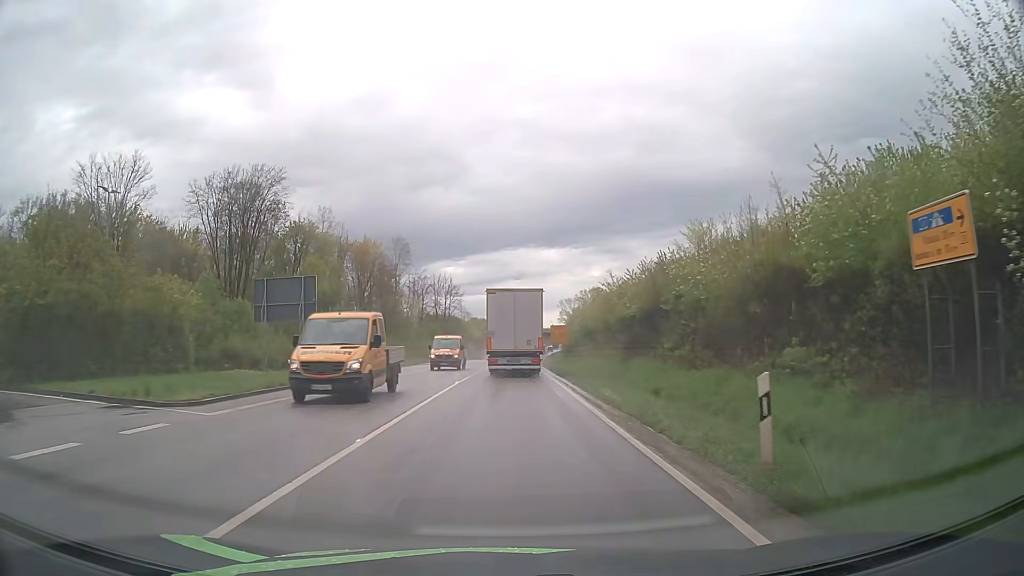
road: primary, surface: asphalt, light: Day
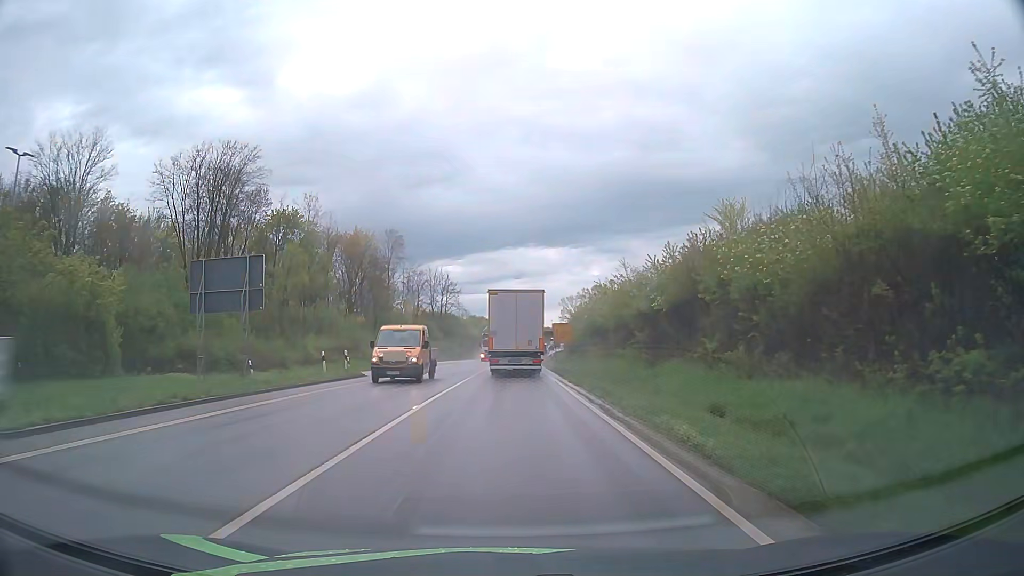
(0.0, +6.9) m; 0°
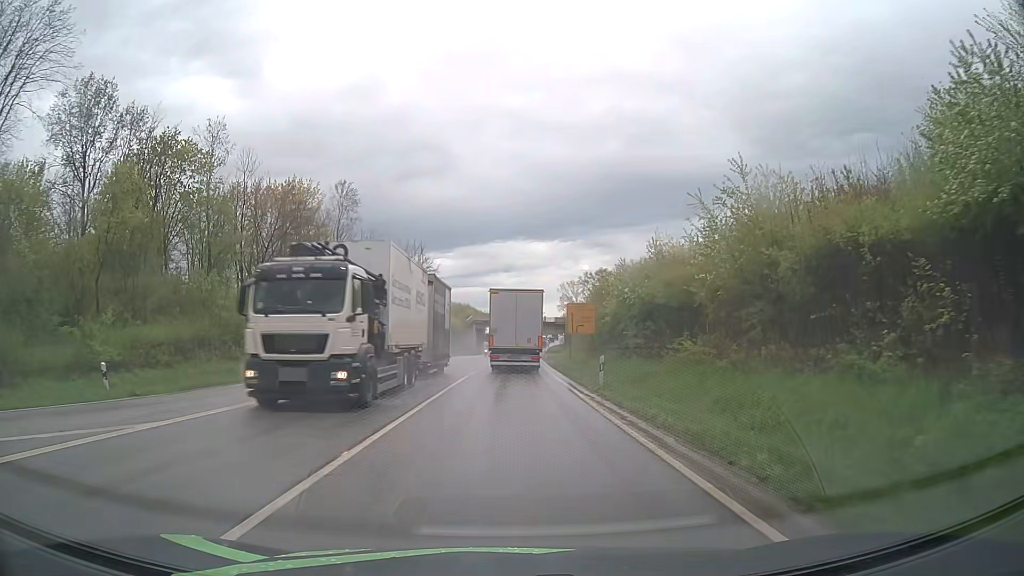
(+0.2, +28.9) m; +1°
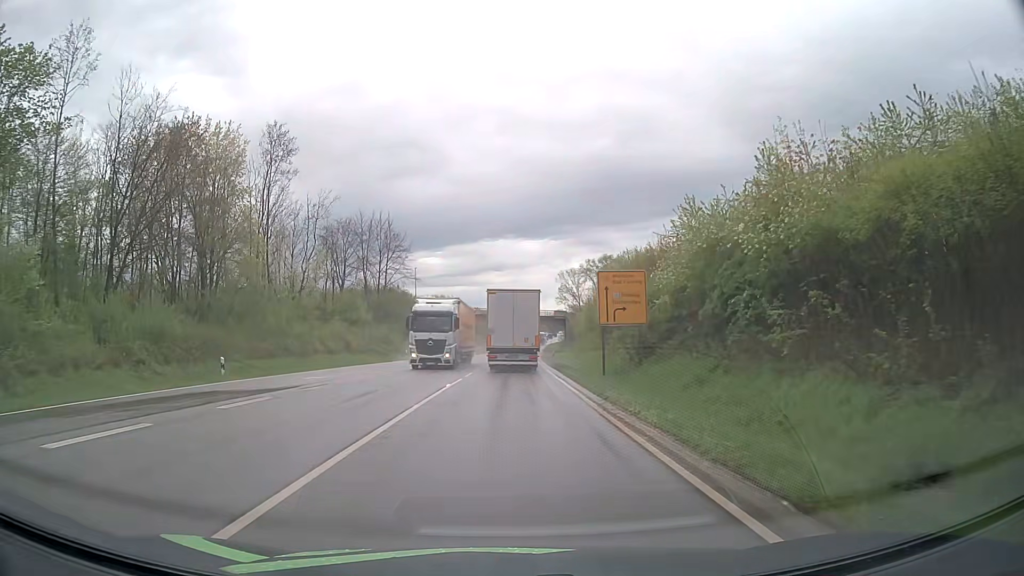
(+0.1, +22.7) m; +1°
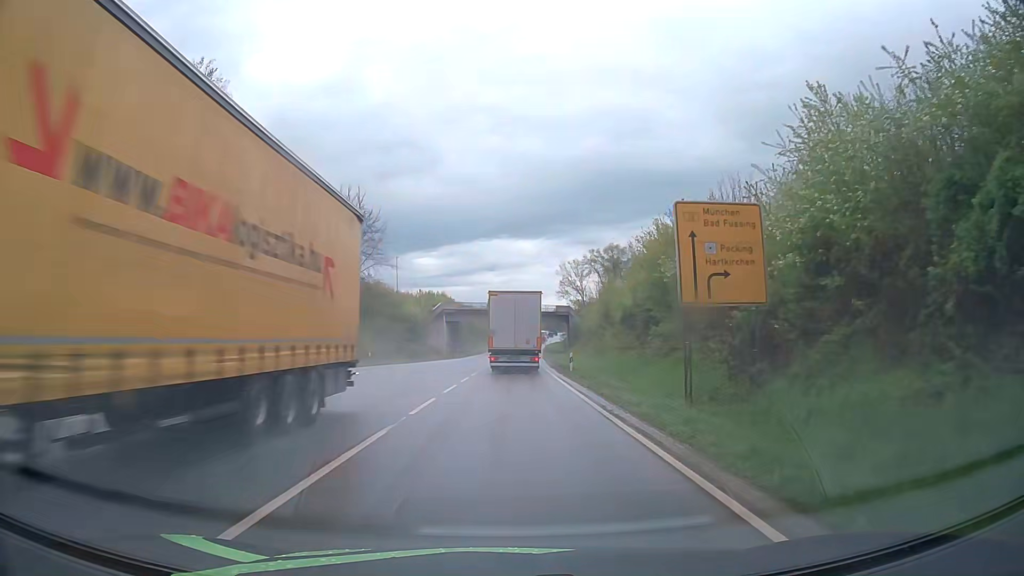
(+0.1, +15.5) m; +1°
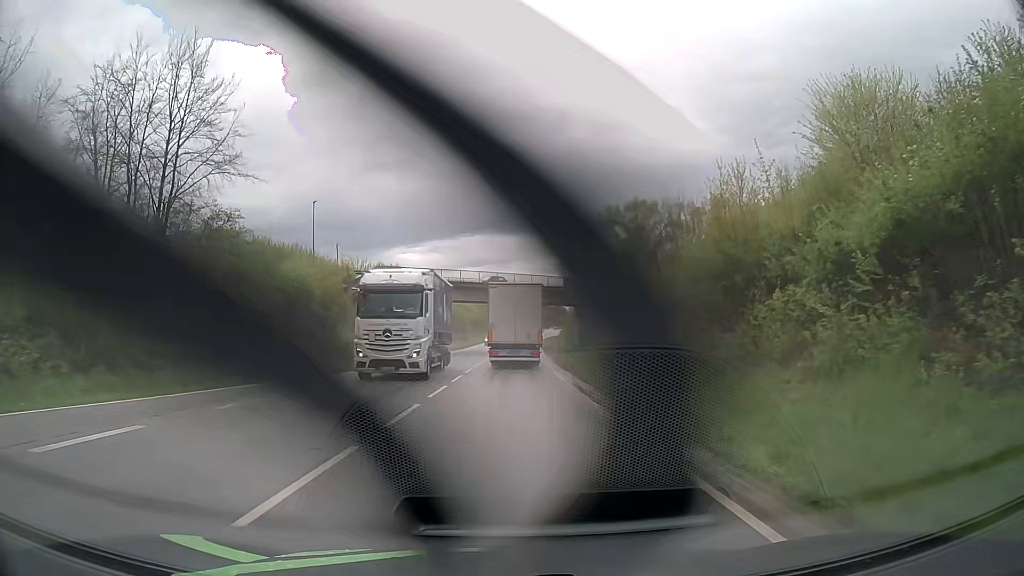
(+0.3, +38.7) m; +1°
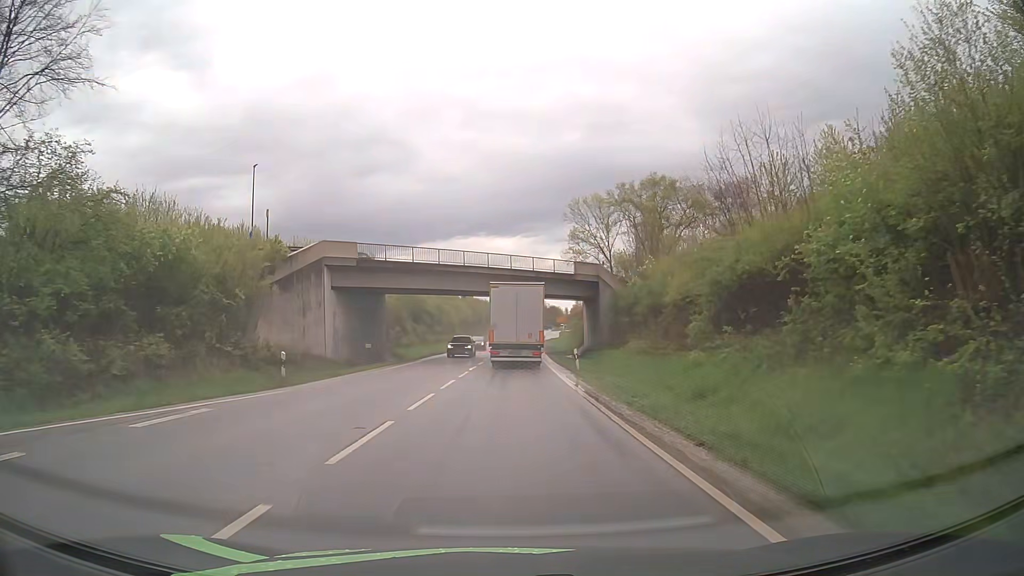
(0.0, +15.2) m; 0°
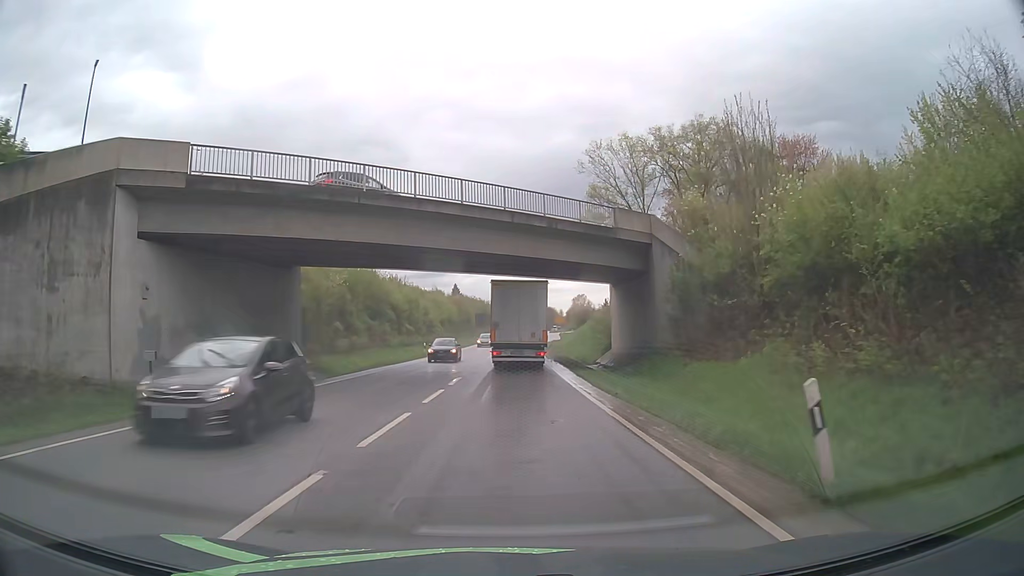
(0.0, +22.5) m; 0°
(0, +10) (0, +20) (+1, +30) (+1, +40) (+1, +50) (+1, +60) (+1, +70) (+2, +80) (+2, +90) (+3, +100) m
